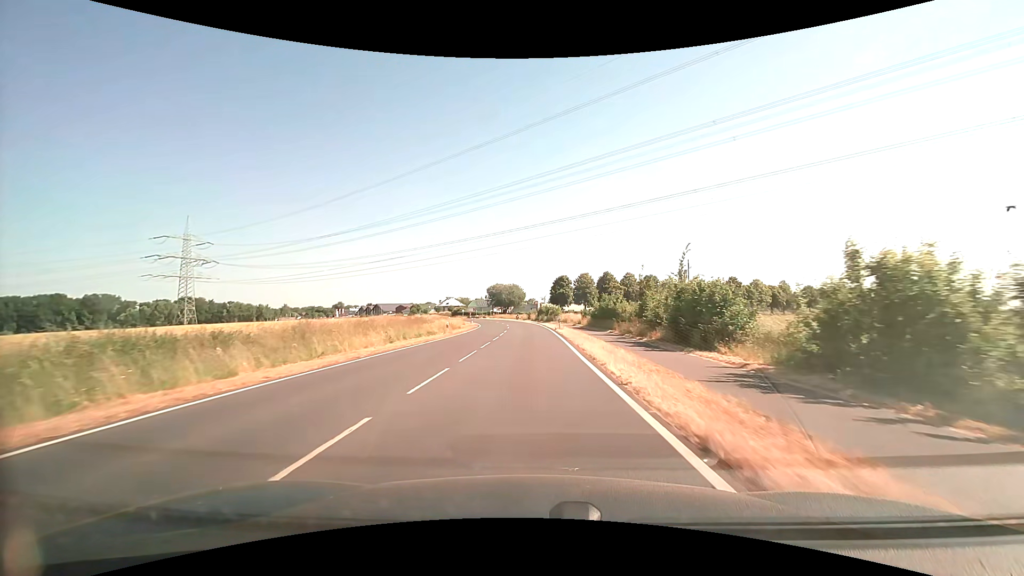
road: secondary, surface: asphalt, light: Day
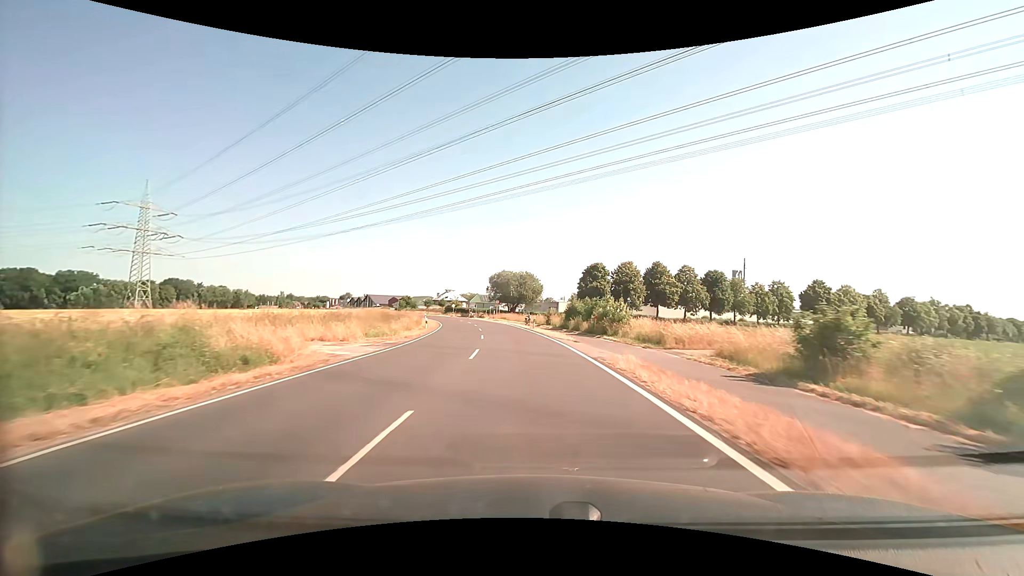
(-1.0, +47.8) m; -2°
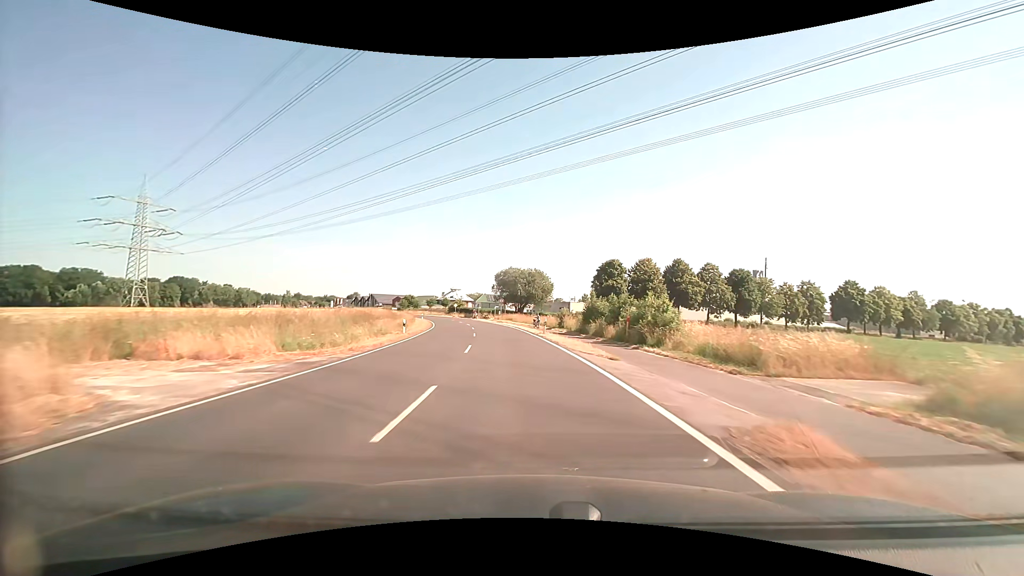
(-0.1, +9.7) m; -1°
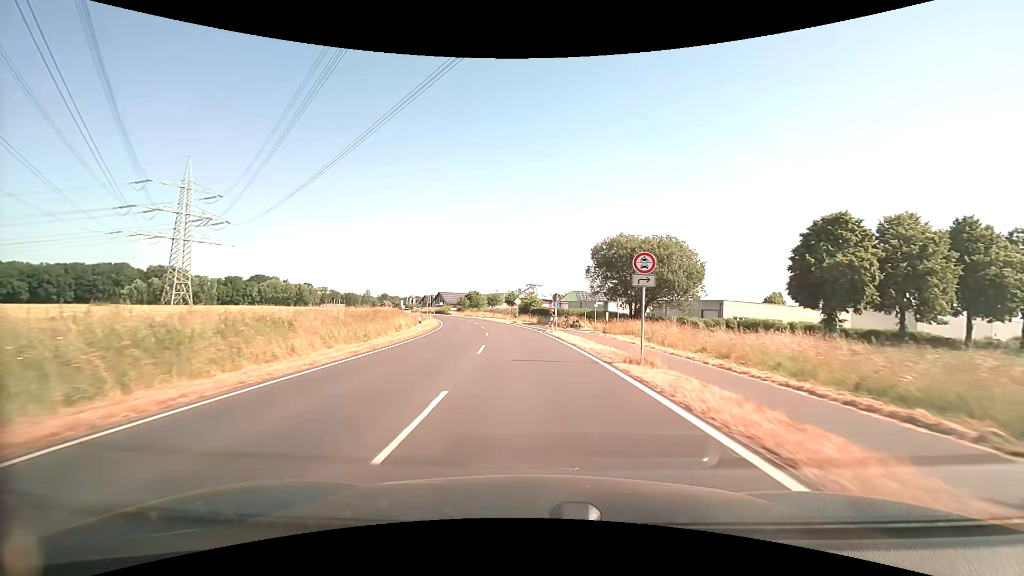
(-4.5, +49.1) m; -10°
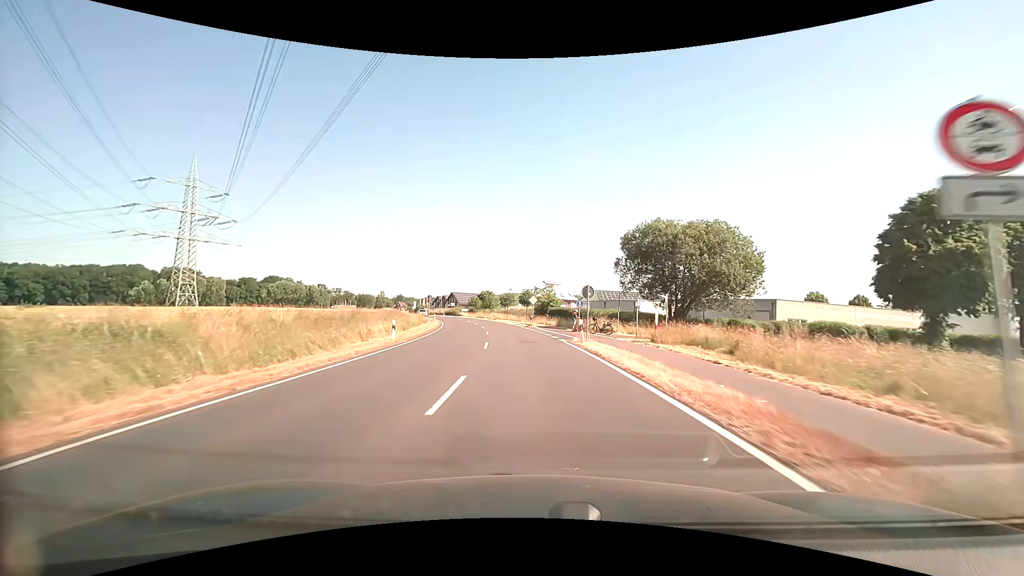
(-0.2, +10.0) m; -2°
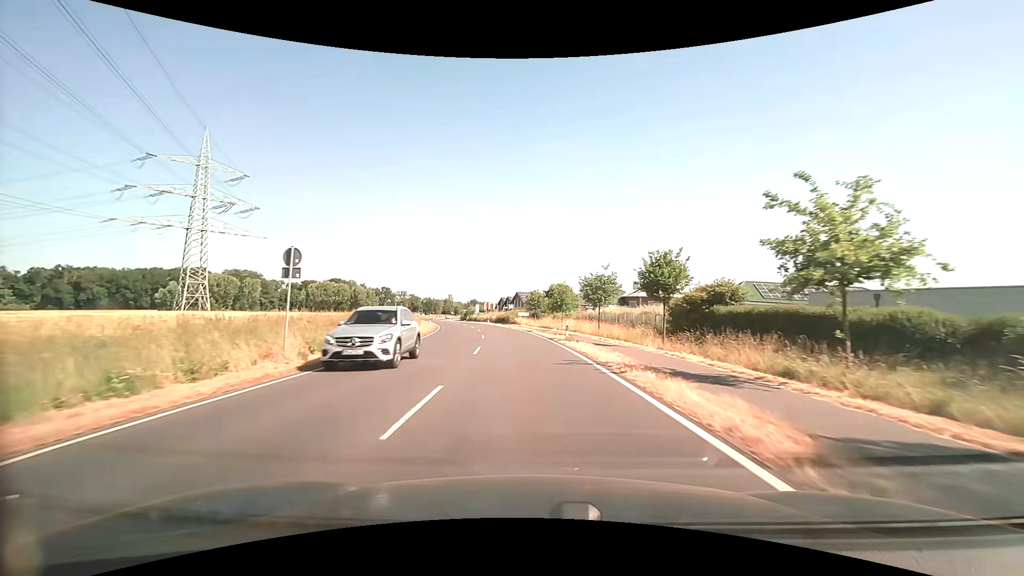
(-3.3, +49.3) m; -9°
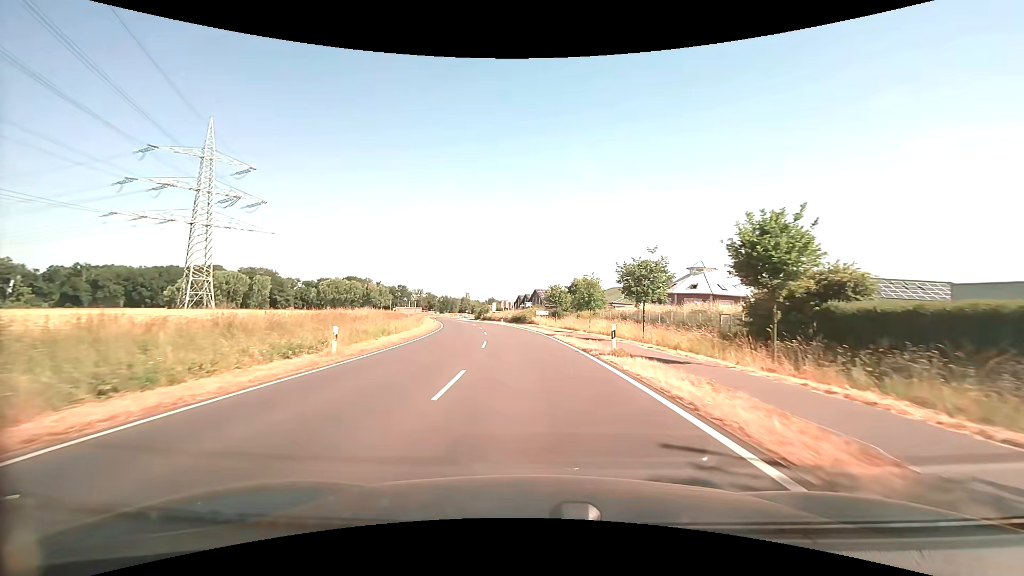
(-0.2, +9.8) m; -2°
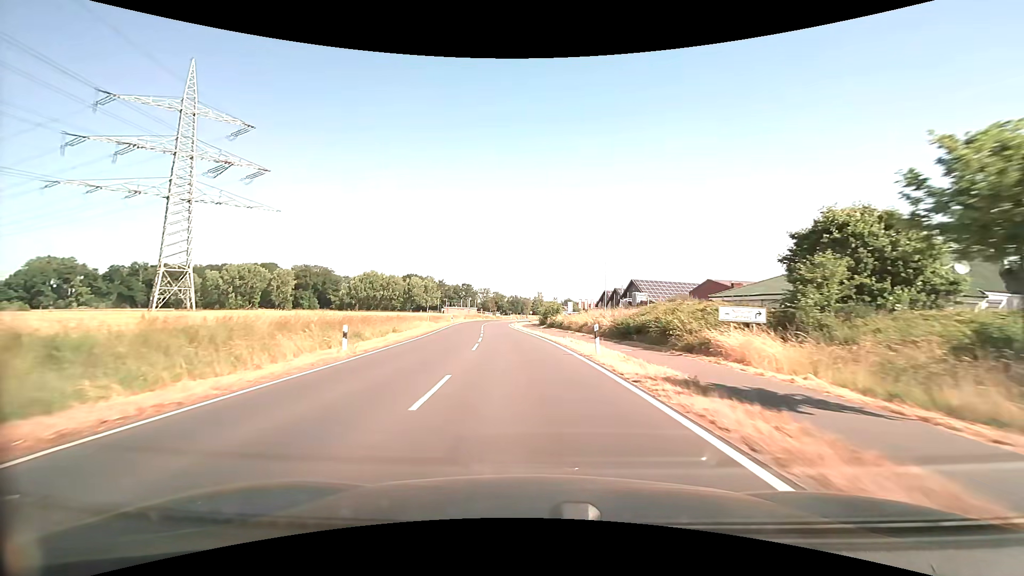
(-3.5, +49.1) m; -9°
(0, +10) (-1, +20) (-2, +30) (-2, +40) (-4, +50) (-5, +60) (-6, +70) (-6, +80) (-6, +90) (-6, +100) m
